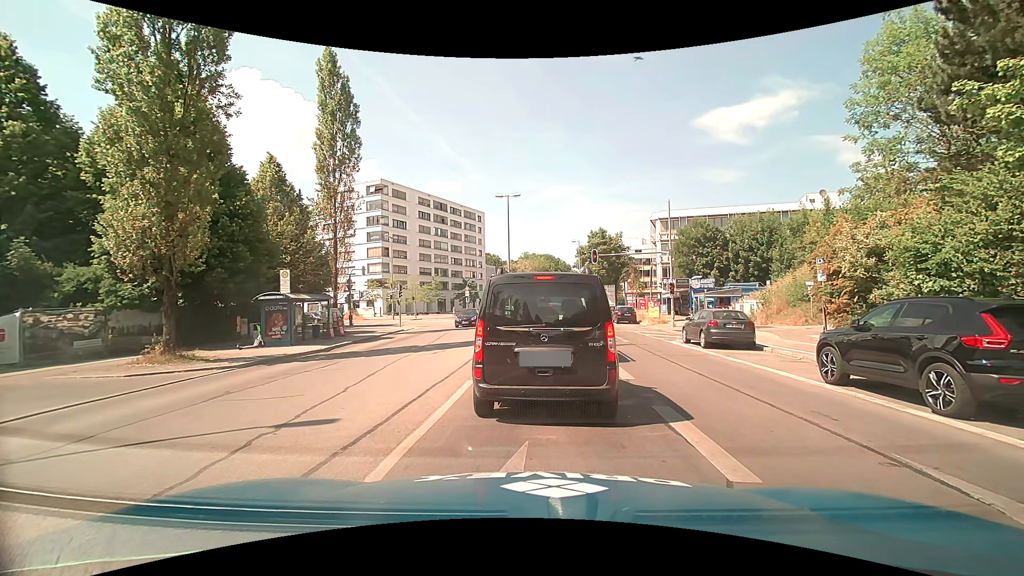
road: secondary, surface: asphalt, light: Day
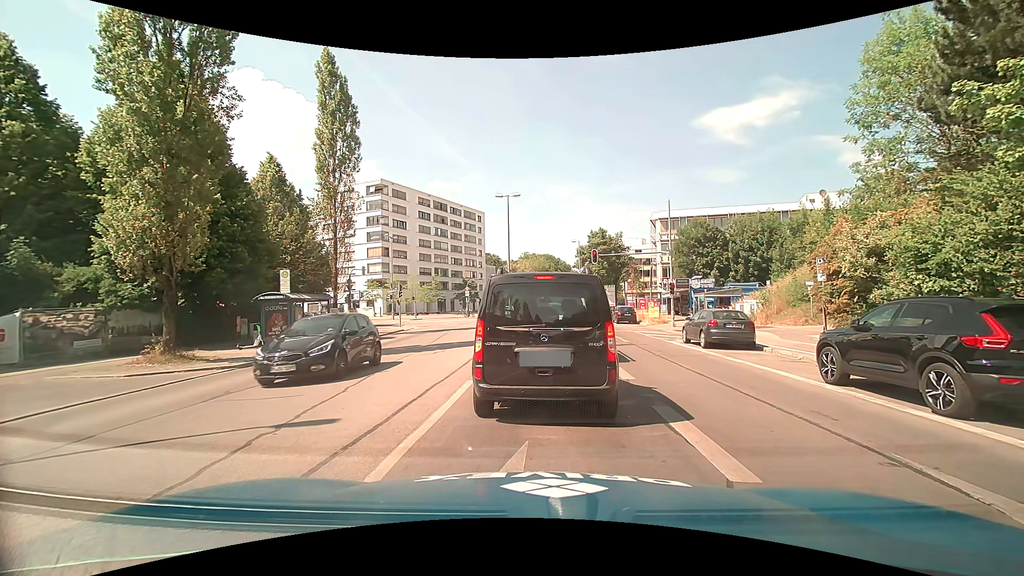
(0.0, 0.0) m; 0°
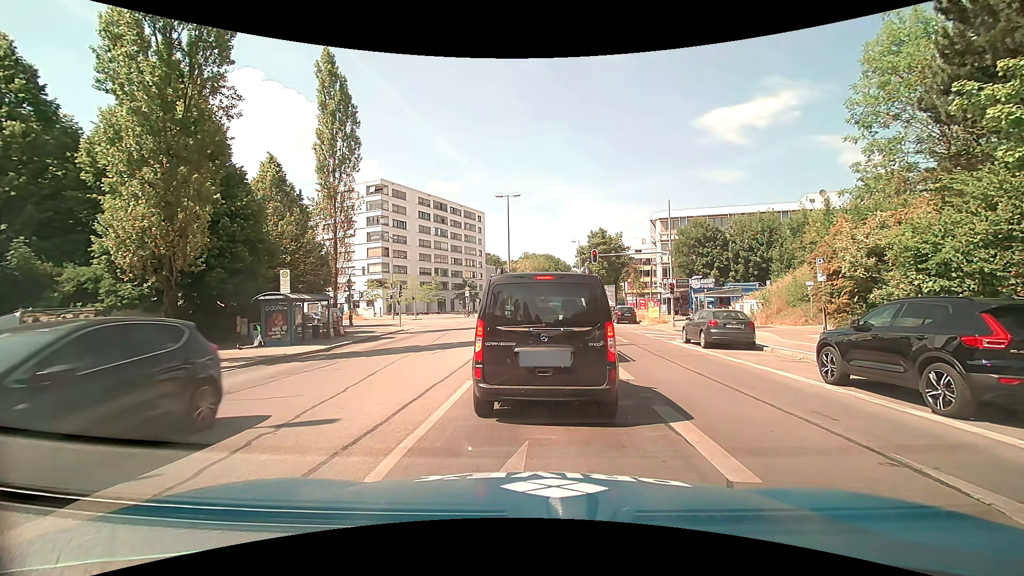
(0.0, 0.0) m; 0°
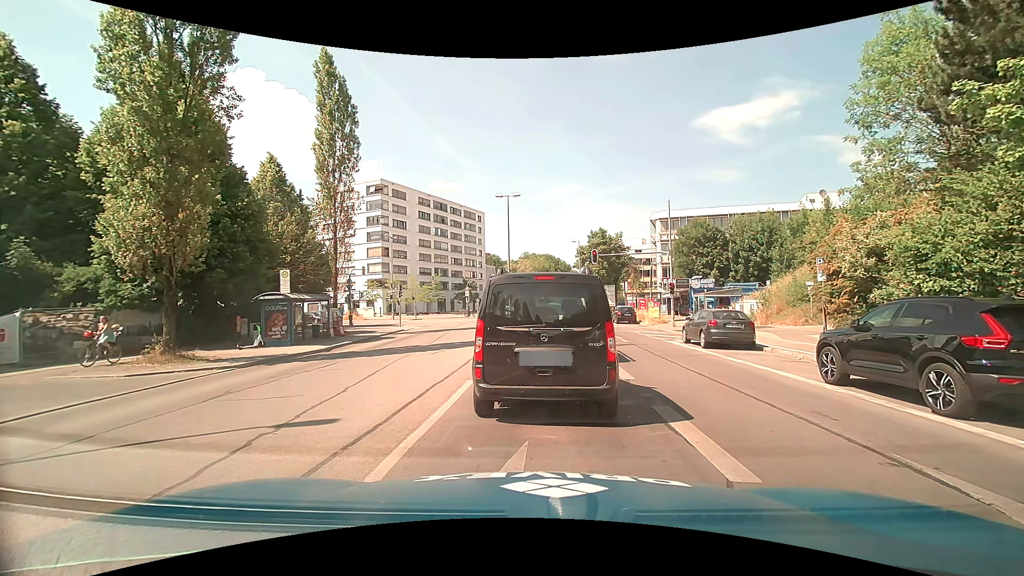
(0.0, 0.0) m; 0°
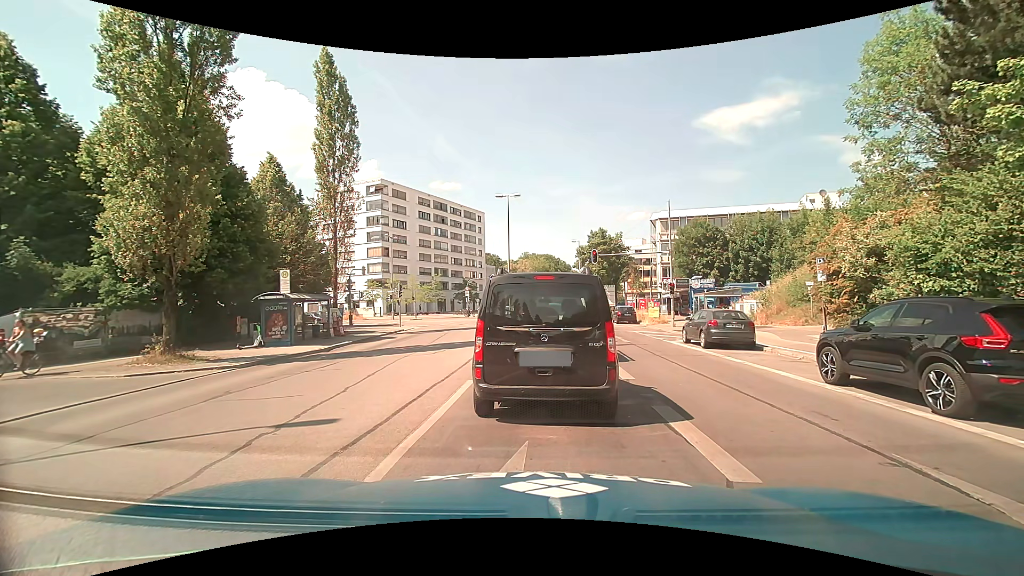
(0.0, 0.0) m; 0°
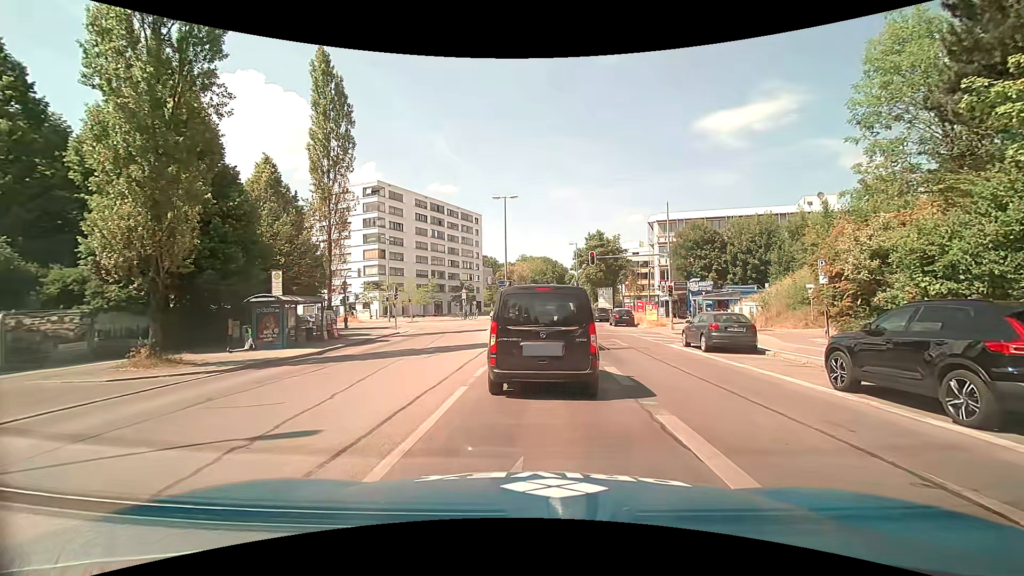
(0.0, +0.4) m; 0°
